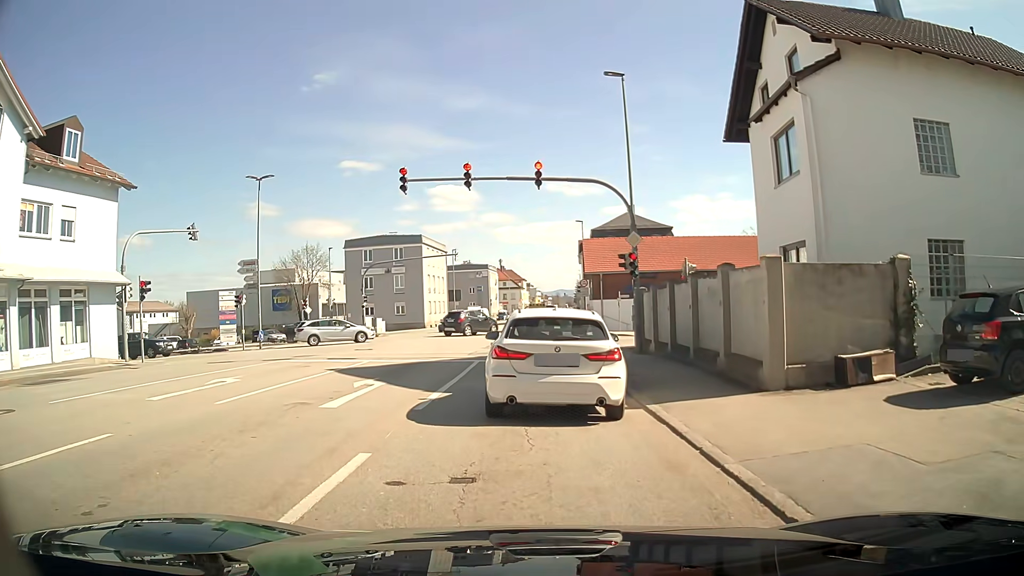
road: tertiary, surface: asphalt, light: Day
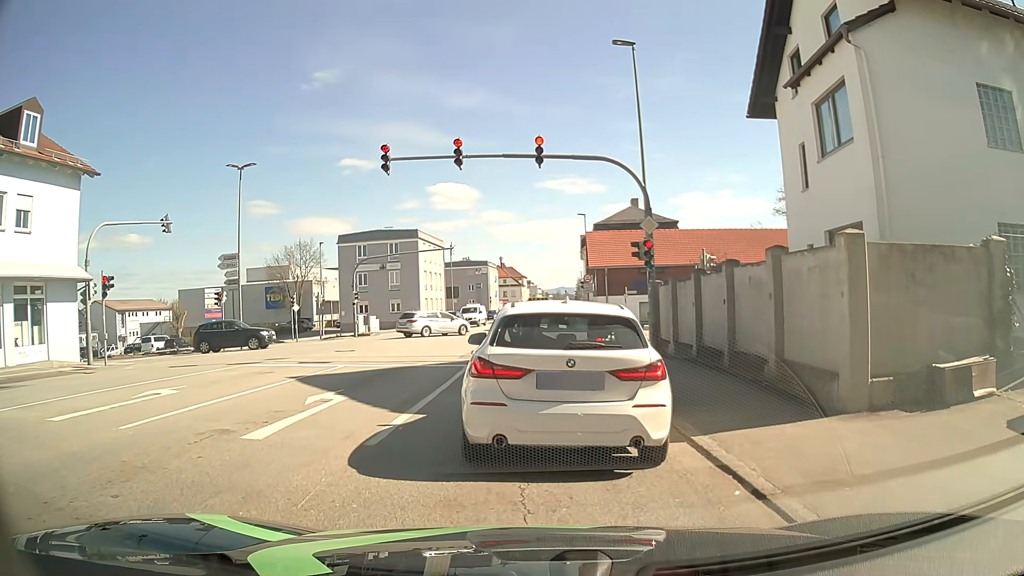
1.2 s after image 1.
(-0.1, +2.7) m; -2°
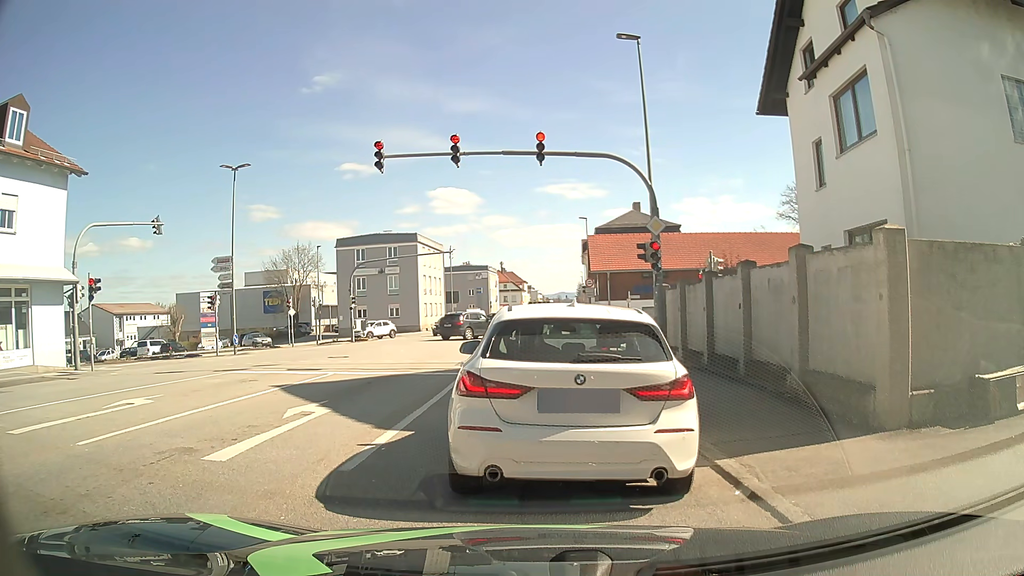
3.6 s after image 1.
(0.0, +0.9) m; 0°
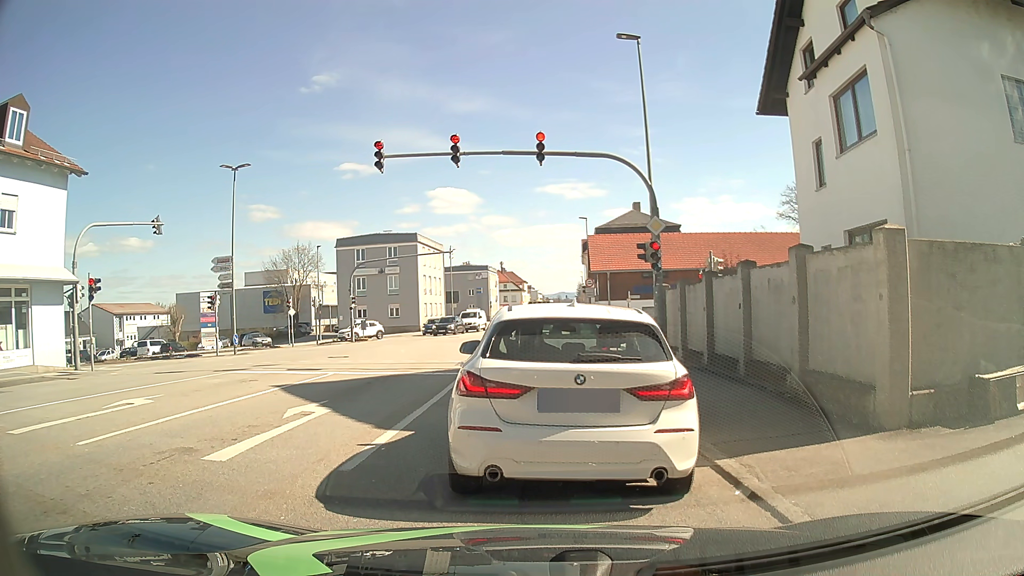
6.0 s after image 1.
(0.0, 0.0) m; 0°
